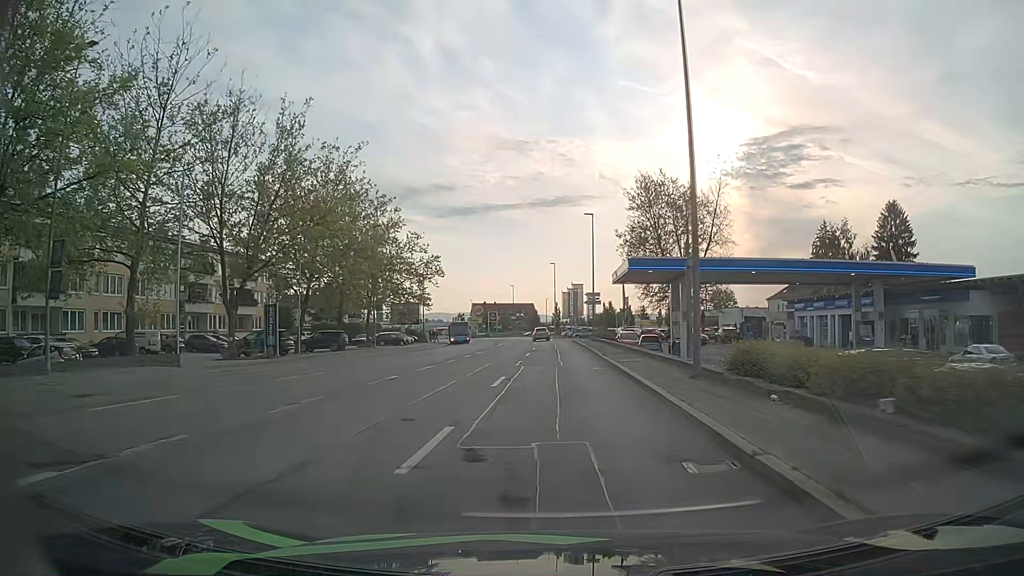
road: tertiary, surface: asphalt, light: Day
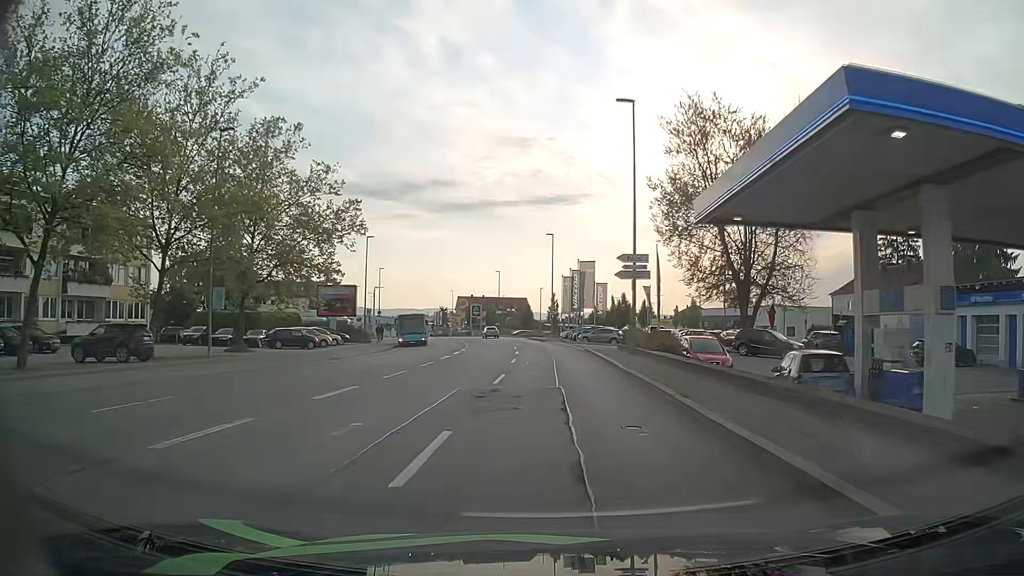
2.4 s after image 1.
(+0.2, +28.1) m; 0°
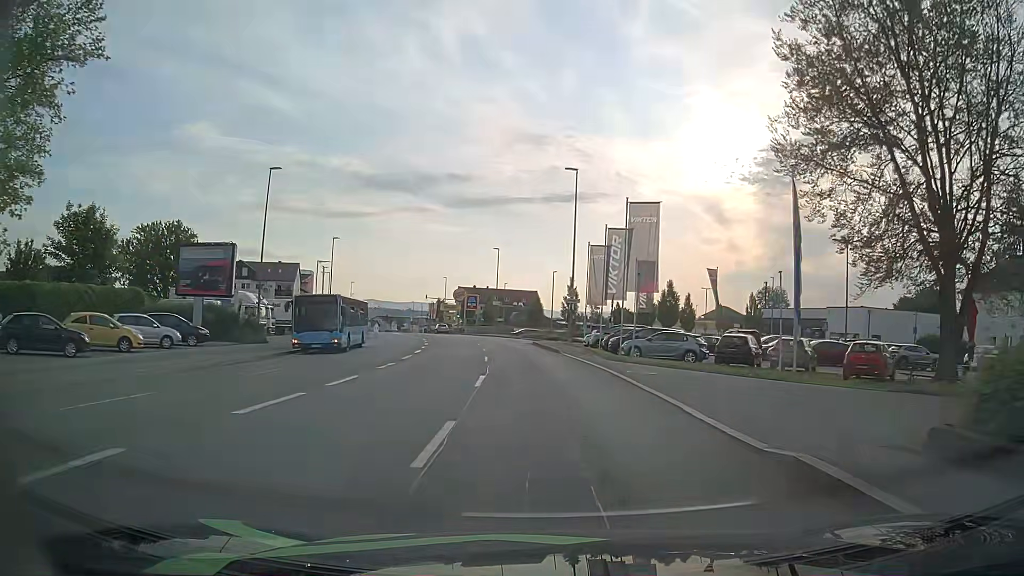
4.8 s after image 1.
(-0.1, +27.5) m; -1°
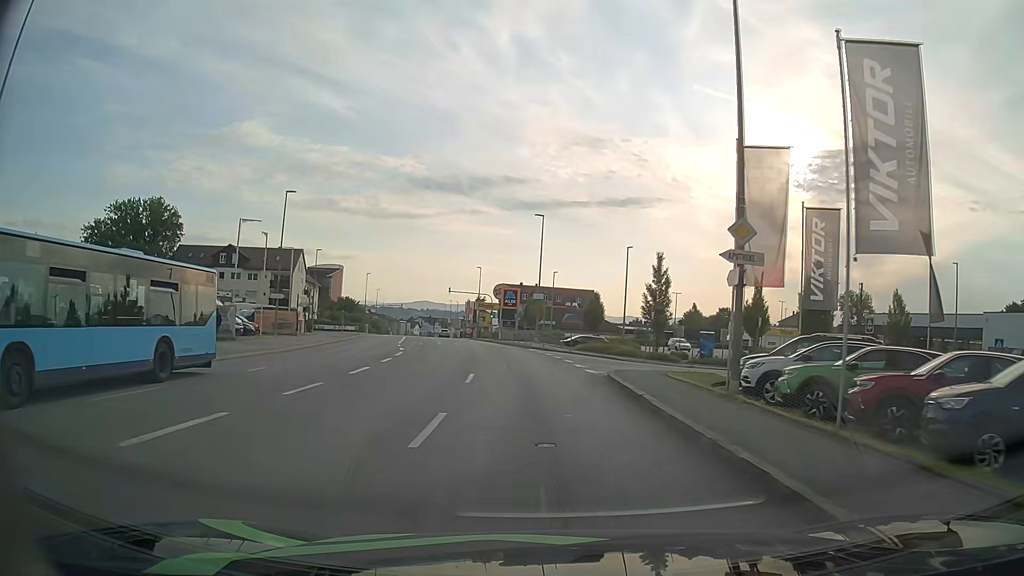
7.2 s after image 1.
(-0.9, +26.5) m; -4°
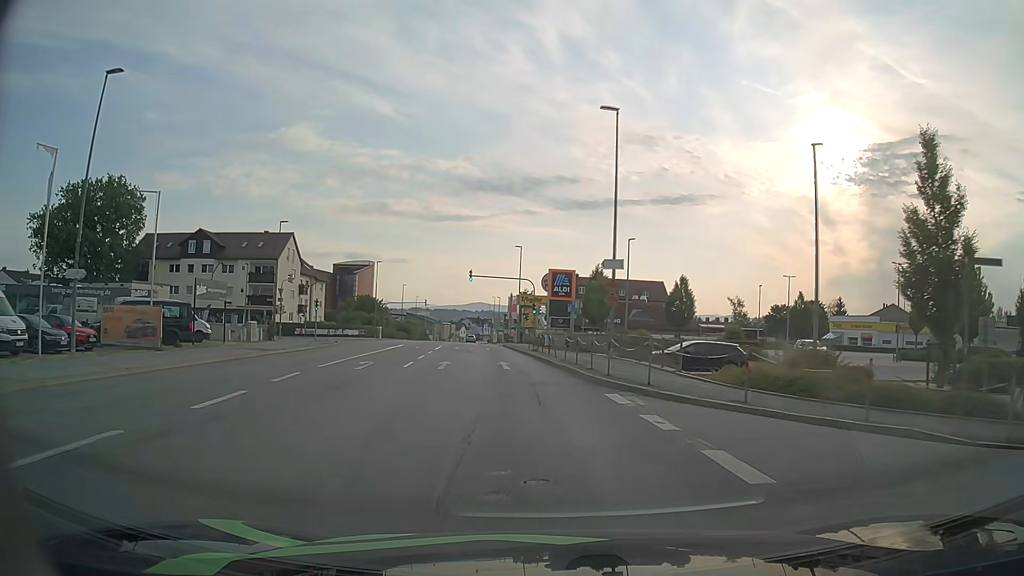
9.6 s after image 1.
(-0.9, +26.6) m; -4°
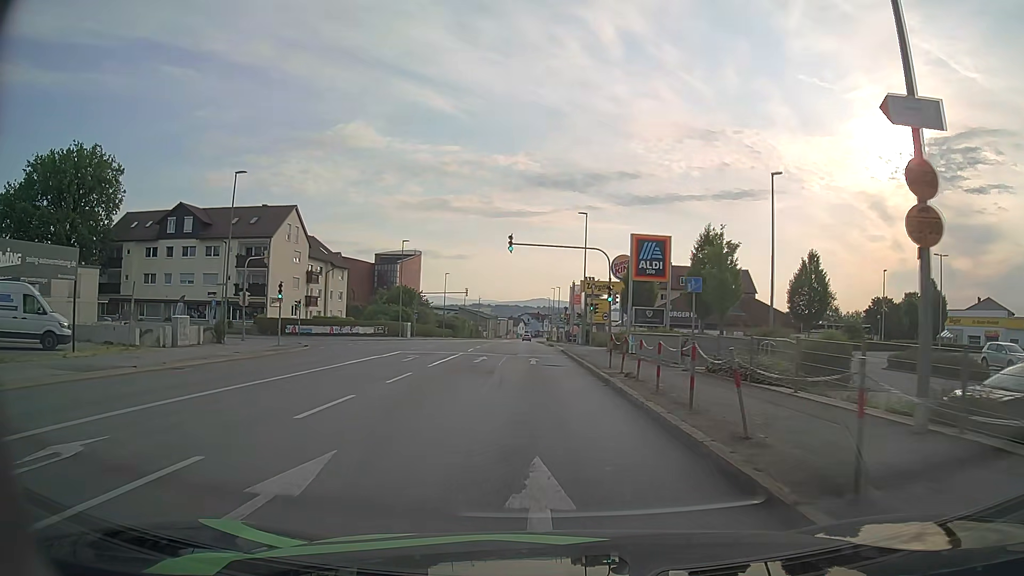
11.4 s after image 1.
(-0.9, +19.3) m; -5°
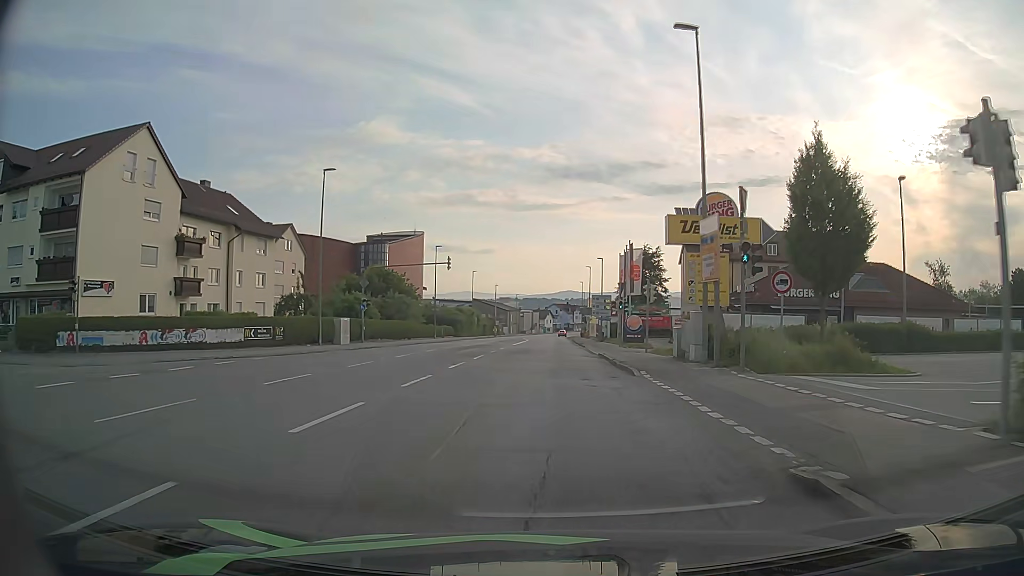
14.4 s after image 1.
(-0.9, +33.5) m; -3°
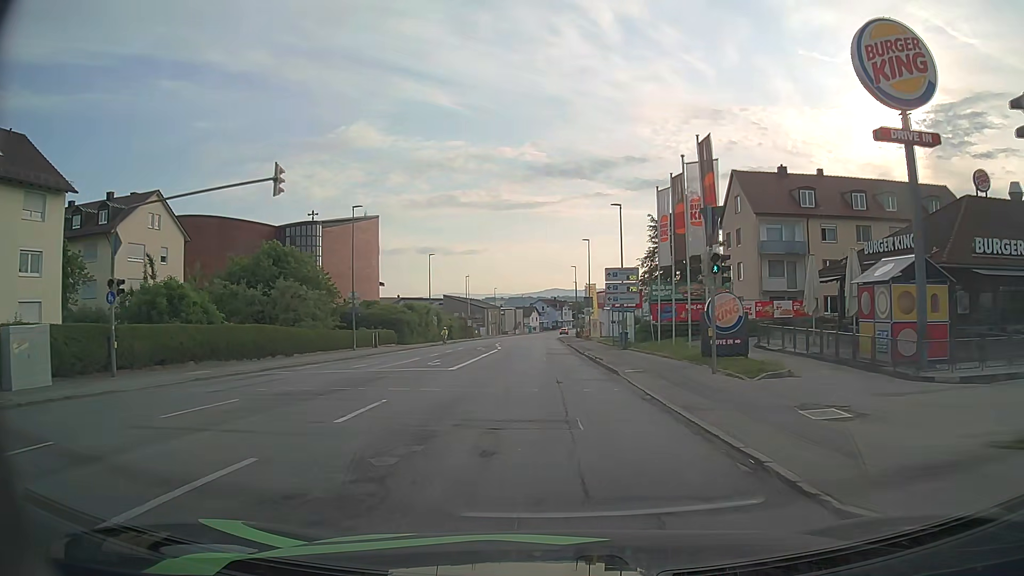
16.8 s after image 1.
(+0.6, +28.0) m; +2°
(0, +10) (0, +20) (0, +30) (0, +40) (0, +50) (-1, +60) (-1, +70) (-1, +80) (-1, +90) (-1, +100) m
